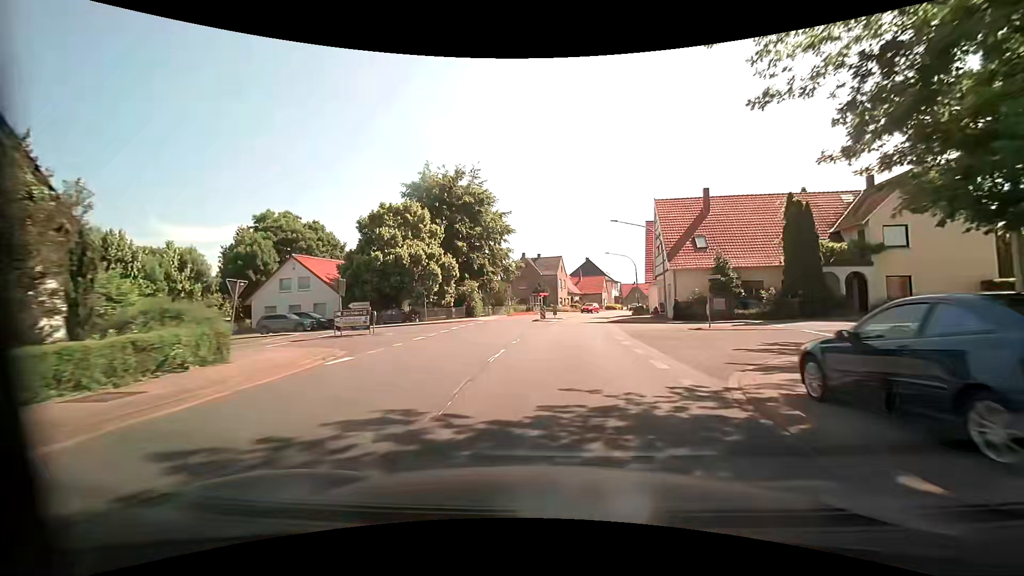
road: primary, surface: asphalt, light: Day
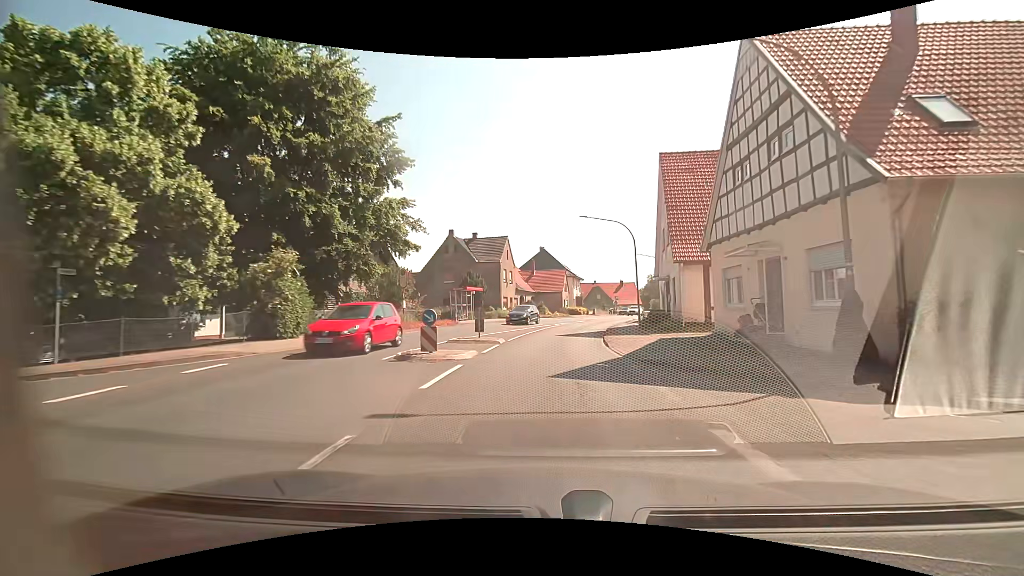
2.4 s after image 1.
(+1.3, +27.9) m; +6°
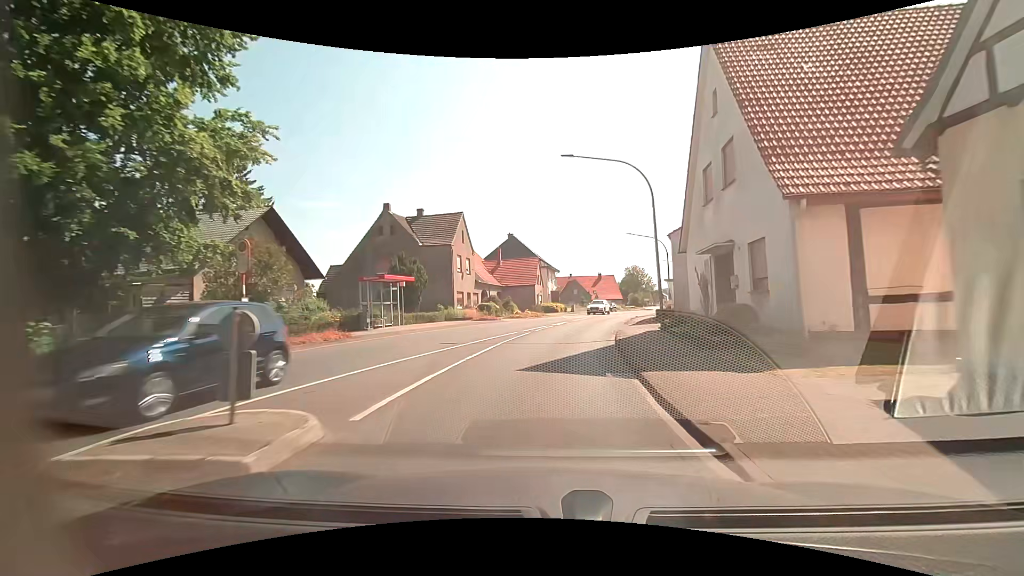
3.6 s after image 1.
(+0.4, +14.0) m; +3°
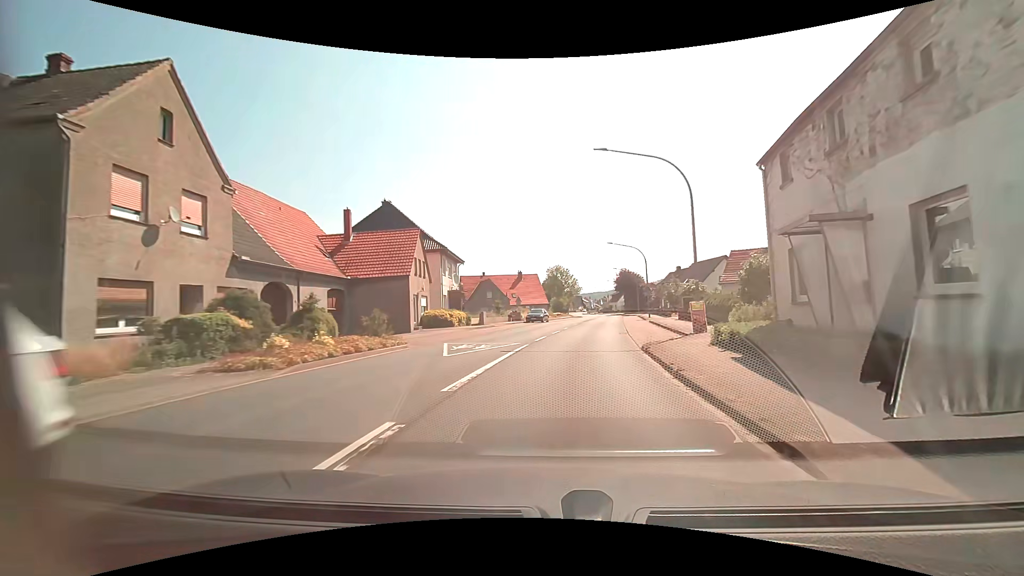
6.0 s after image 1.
(+1.8, +28.3) m; +9°
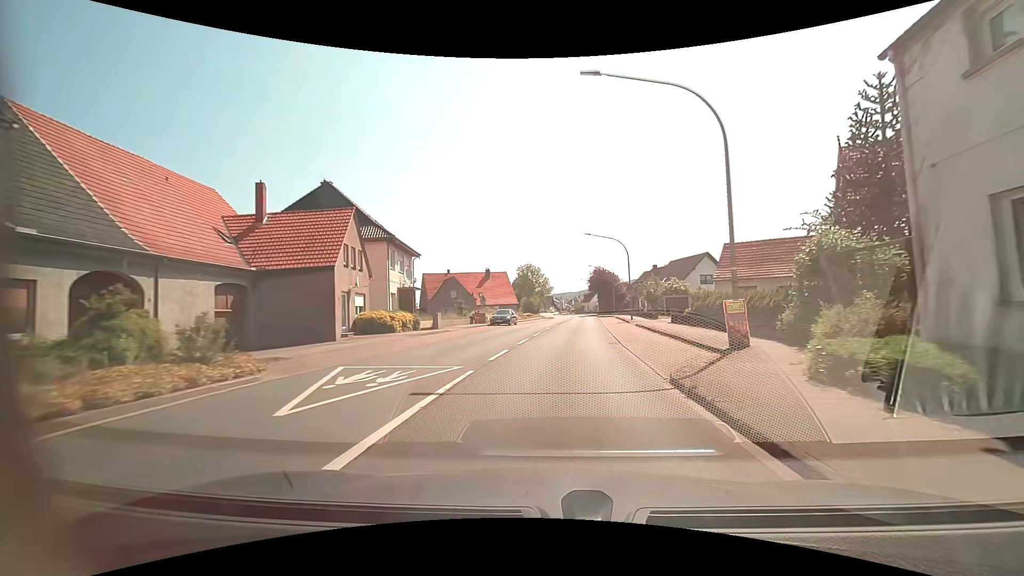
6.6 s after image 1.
(+0.2, +7.1) m; +4°
(0, +10) (+1, +20) (+2, +30) (+3, +40) (+4, +50) (+4, +60) (+5, +70) (+6, +80) (+6, +90) (+7, +100) m
